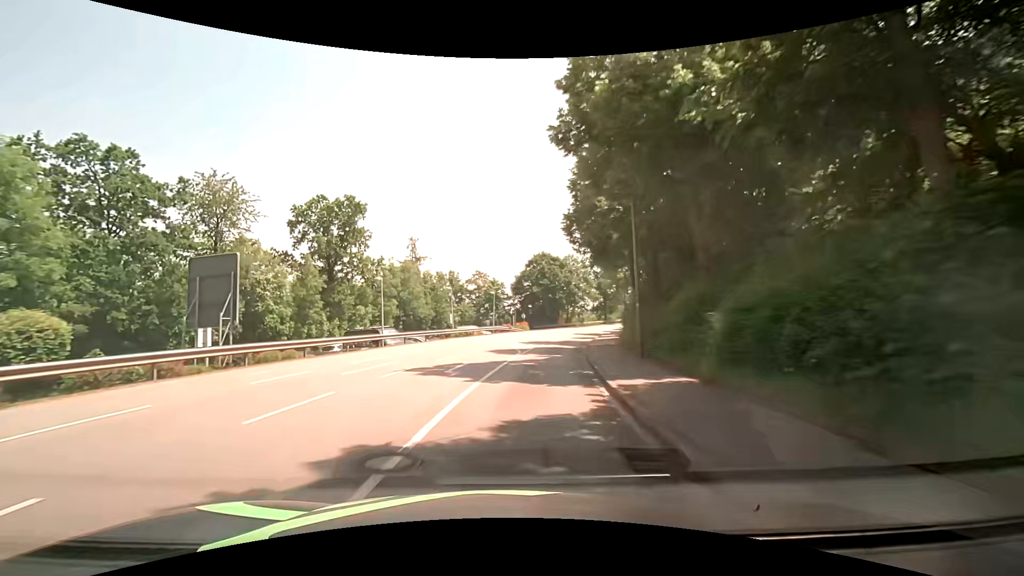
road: tertiary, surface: asphalt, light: Day
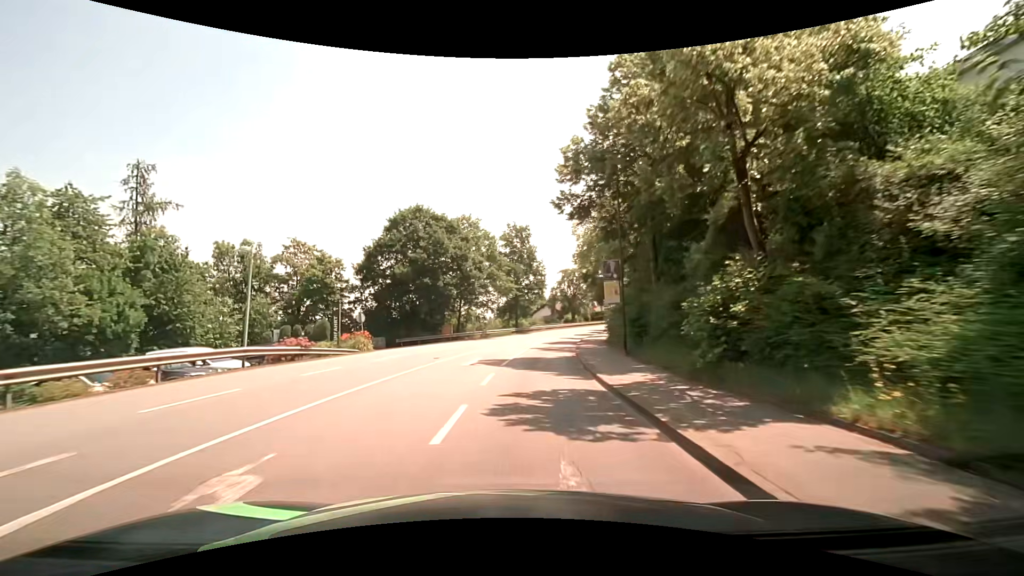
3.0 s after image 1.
(+3.6, +37.5) m; +12°
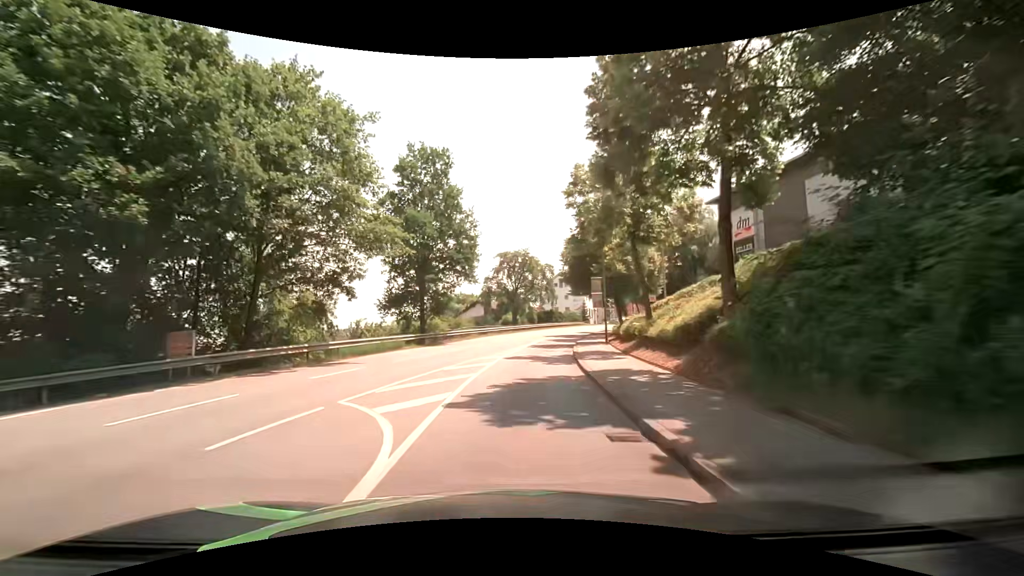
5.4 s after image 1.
(+2.1, +30.0) m; +7°
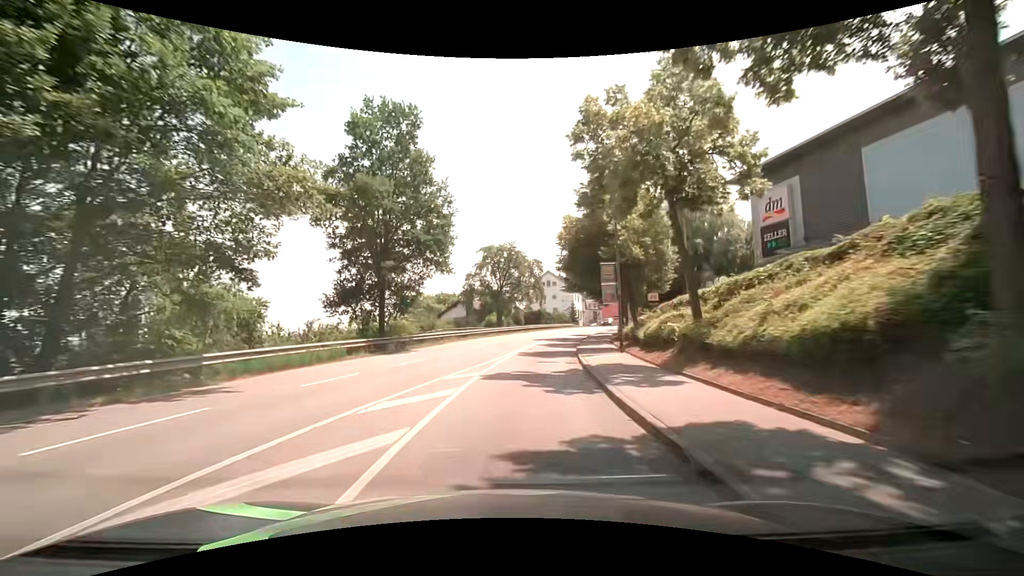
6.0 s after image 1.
(+0.1, +7.5) m; +2°
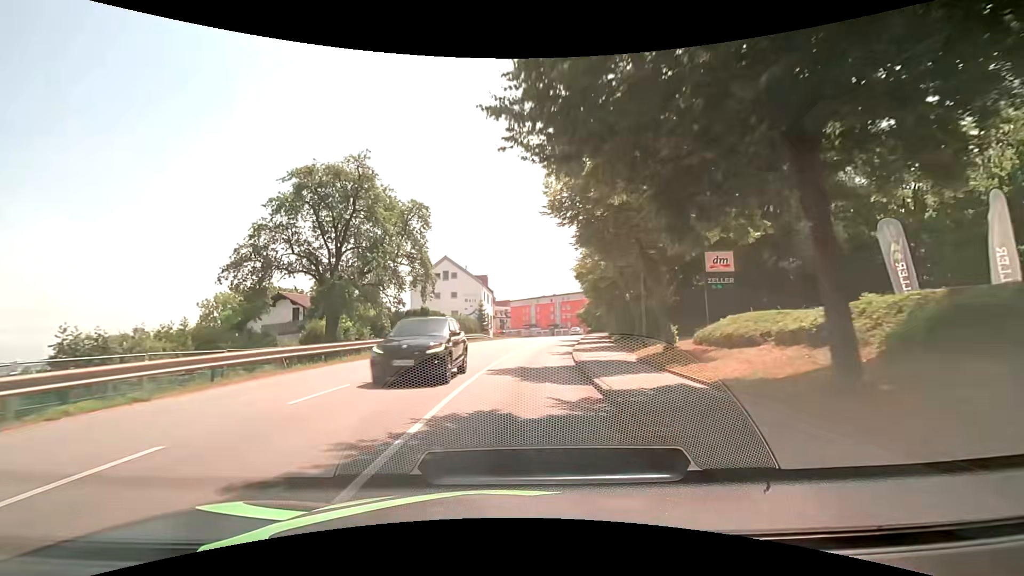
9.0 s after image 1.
(+3.3, +37.3) m; +11°
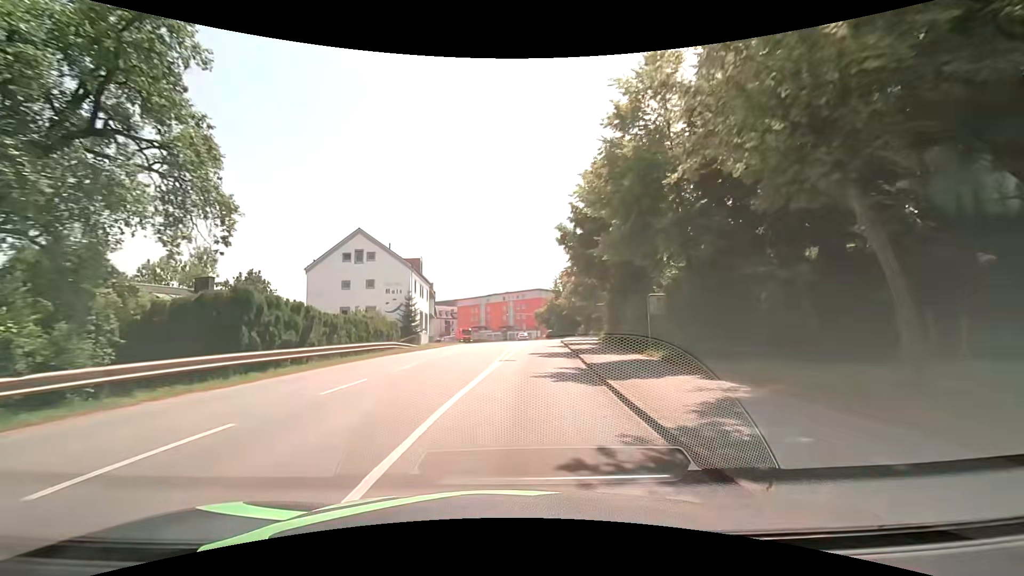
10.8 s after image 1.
(+0.9, +22.4) m; +5°
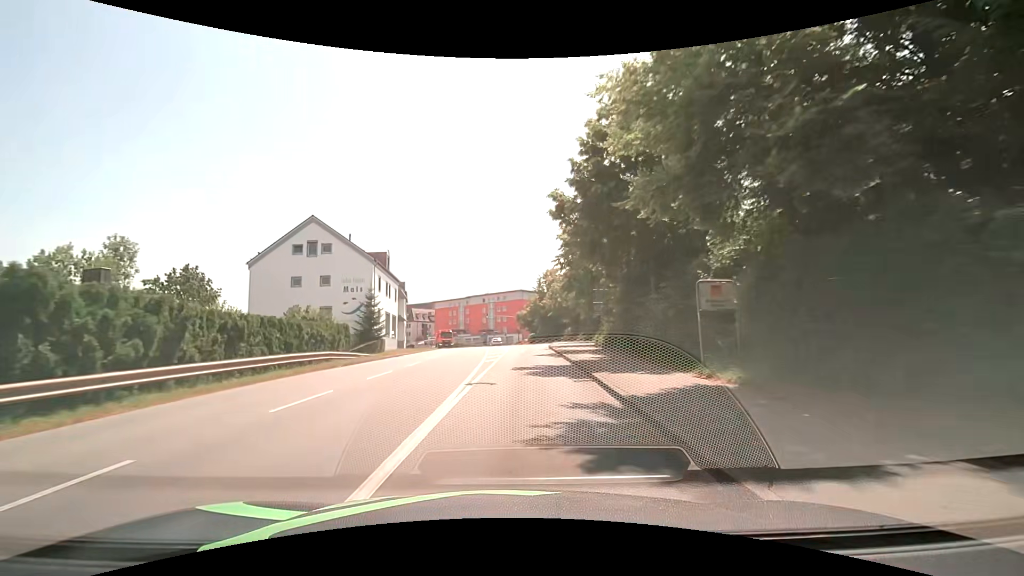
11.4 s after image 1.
(+0.2, +7.5) m; +3°
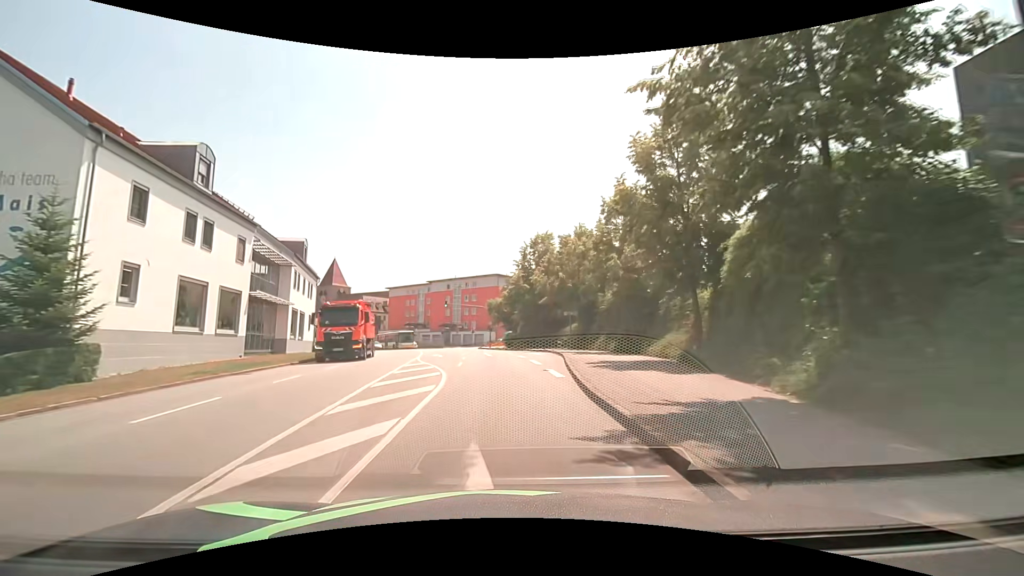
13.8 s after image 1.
(+1.0, +30.1) m; +3°
(0, +10) (0, +20) (-1, +30) (-2, +40) (-4, +50) (-6, +59) (-9, +69) (-12, +79) (-17, +88) (-22, +96) m
